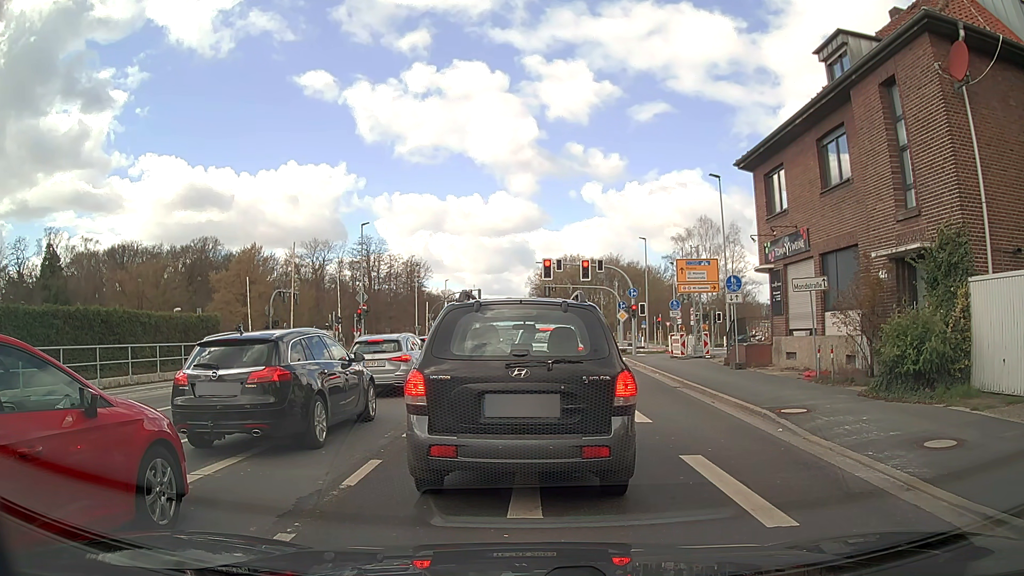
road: secondary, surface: asphalt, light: Day
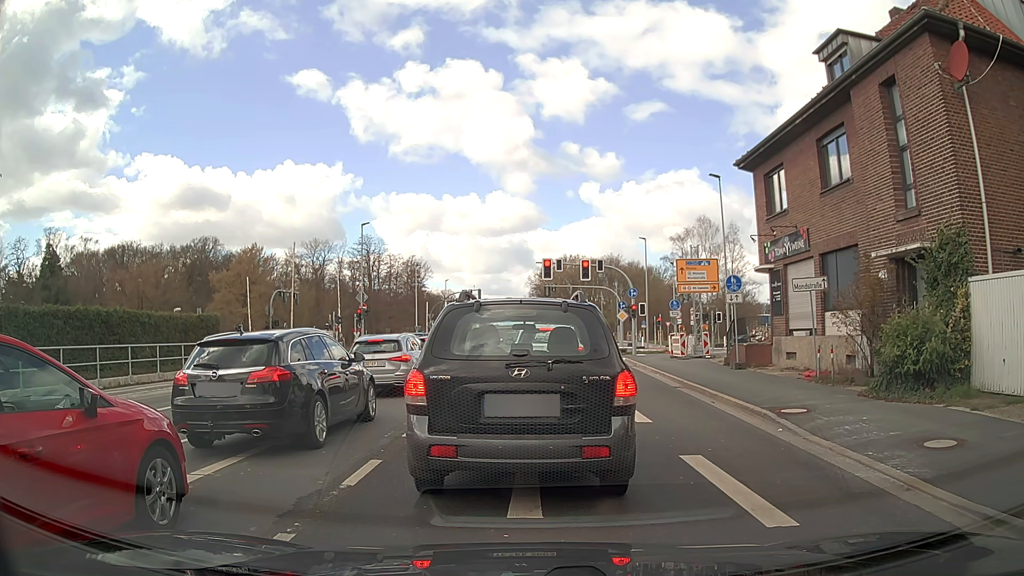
(0.0, 0.0) m; 0°
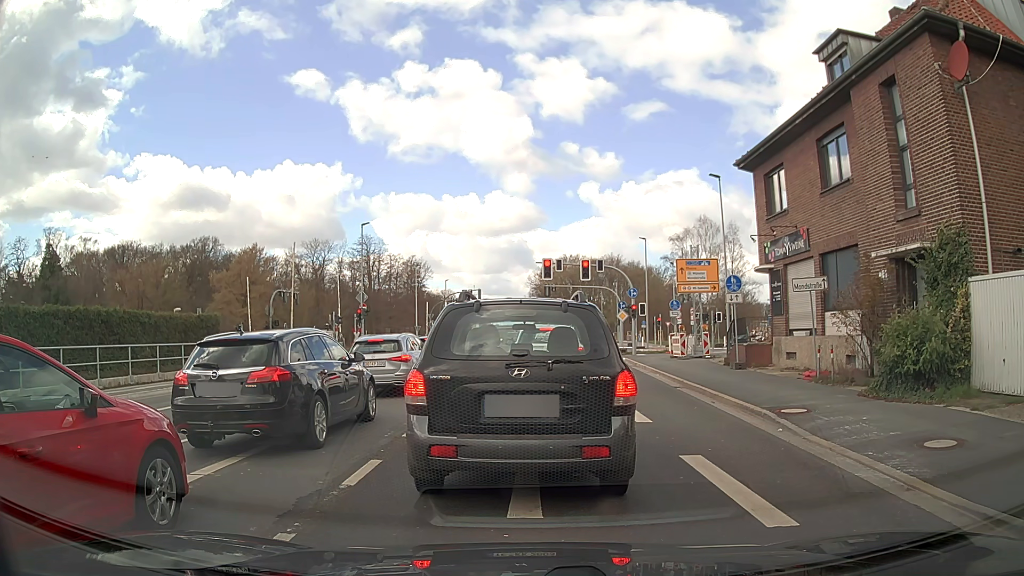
(0.0, 0.0) m; 0°
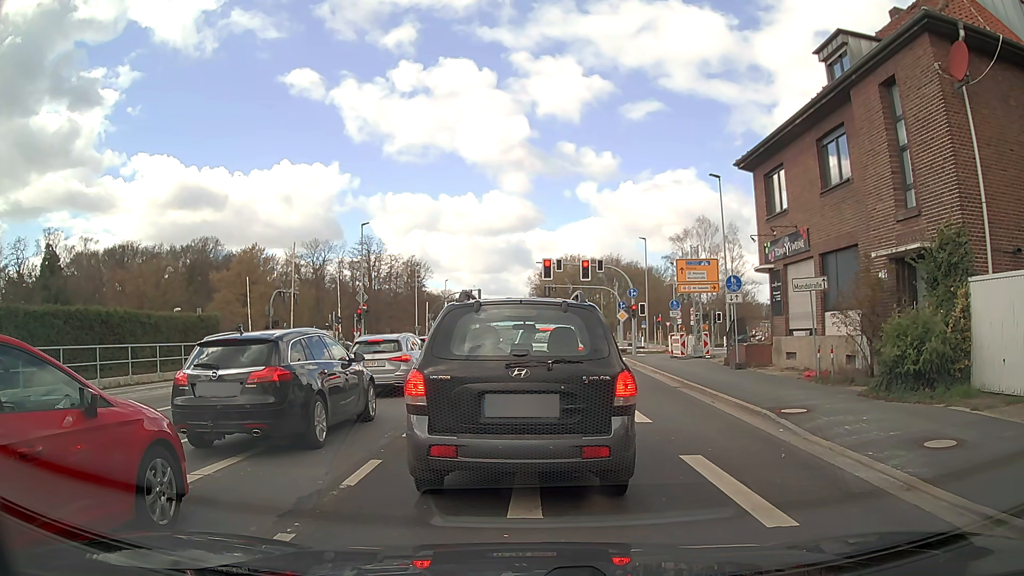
(0.0, 0.0) m; 0°
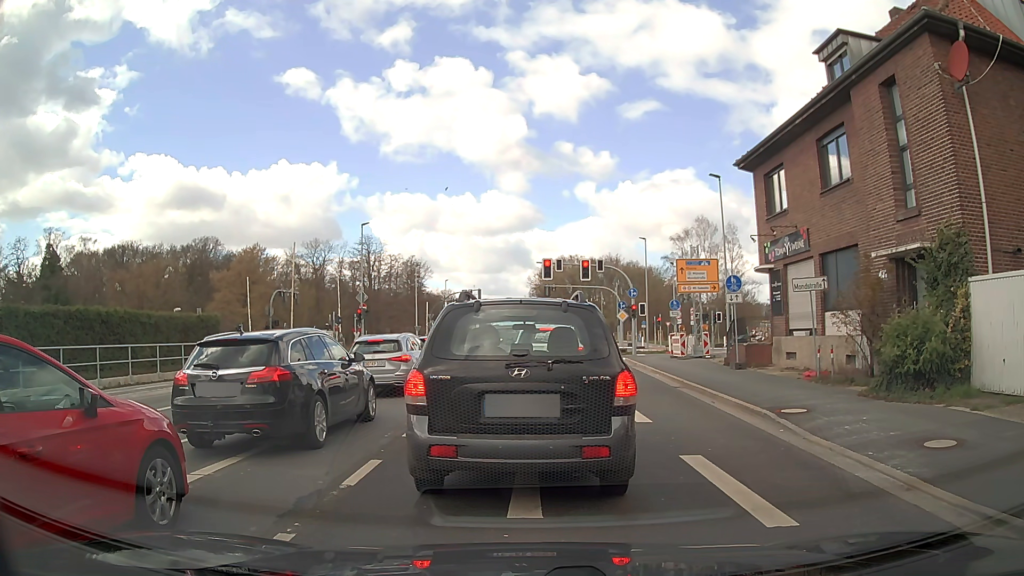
(0.0, 0.0) m; 0°
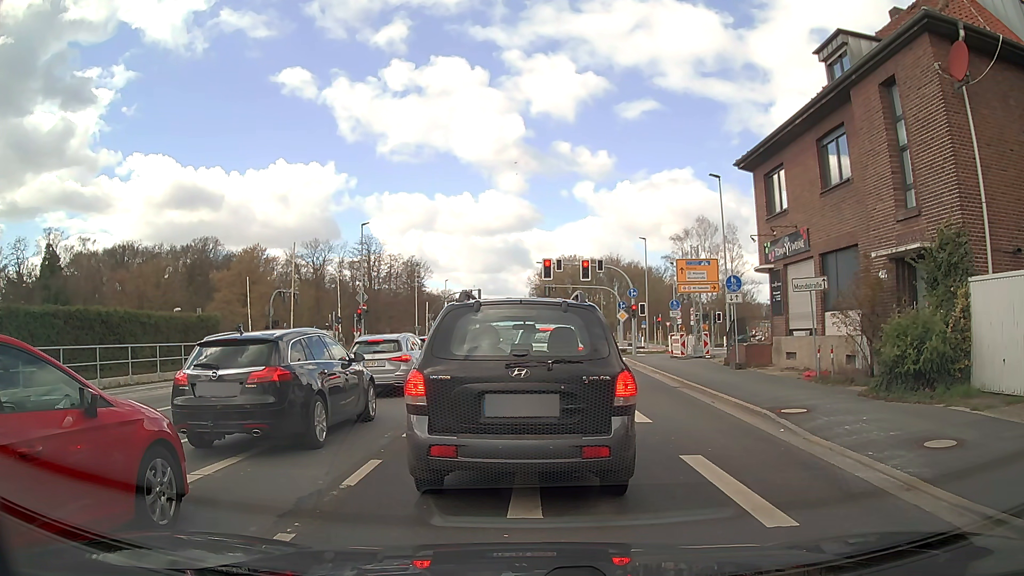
(0.0, 0.0) m; 0°
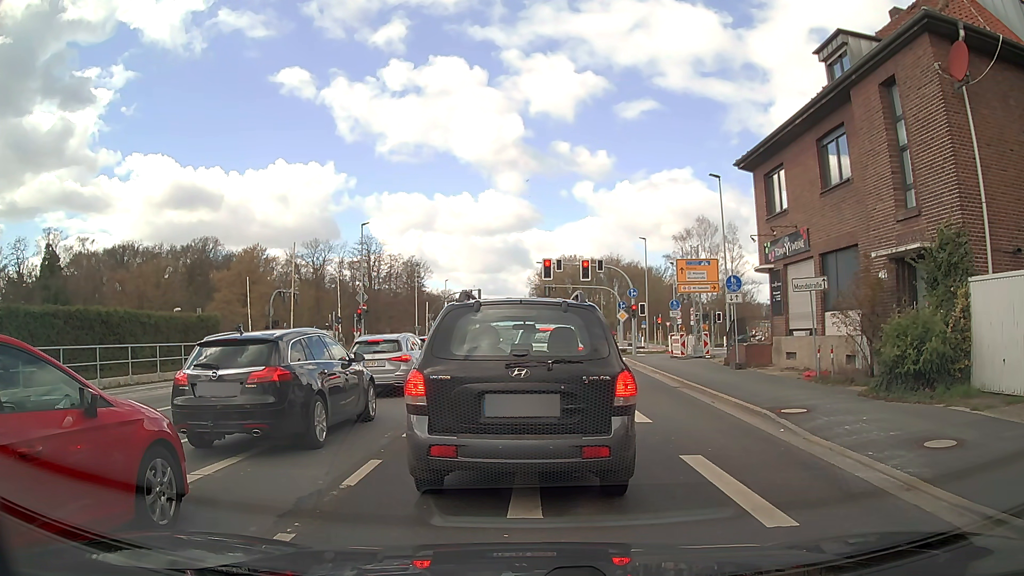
(0.0, 0.0) m; 0°
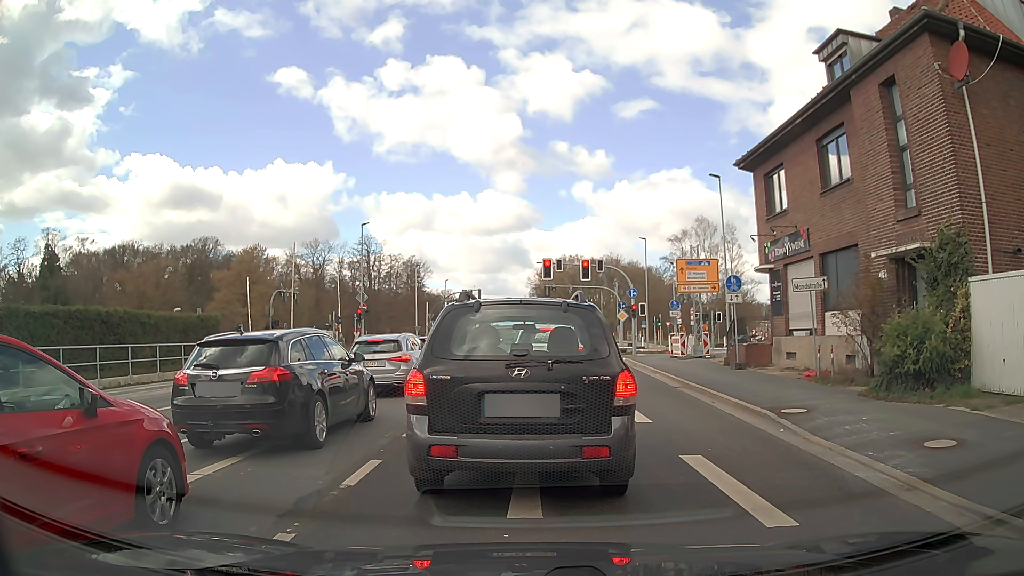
(0.0, 0.0) m; 0°
(0, +10) (0, +20) (-1, +30) (-1, +40) (0, +50) (0, +60) (0, +70) (+1, +80) (+1, +90) (+1, +100) m
